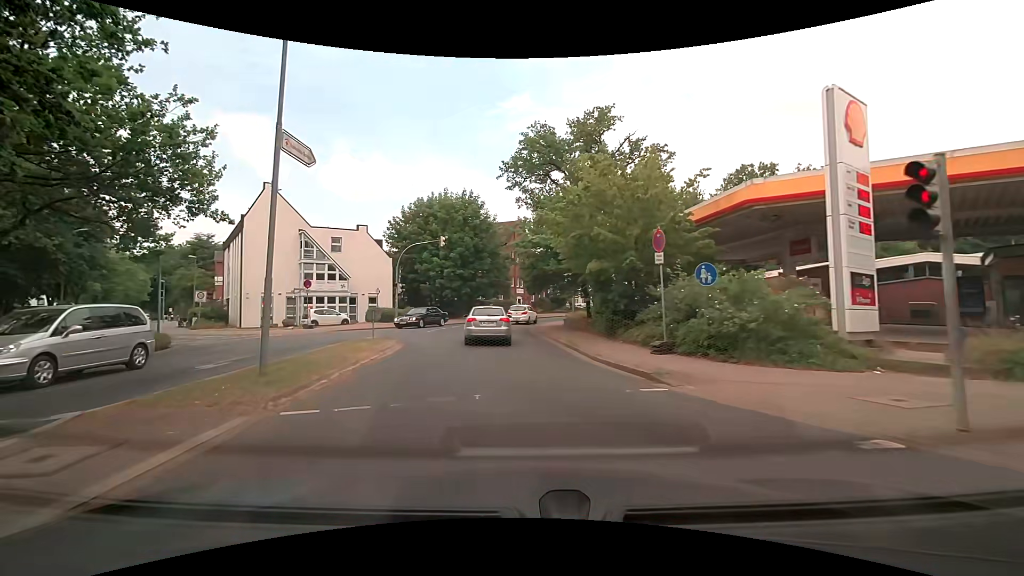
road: tertiary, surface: asphalt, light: Day
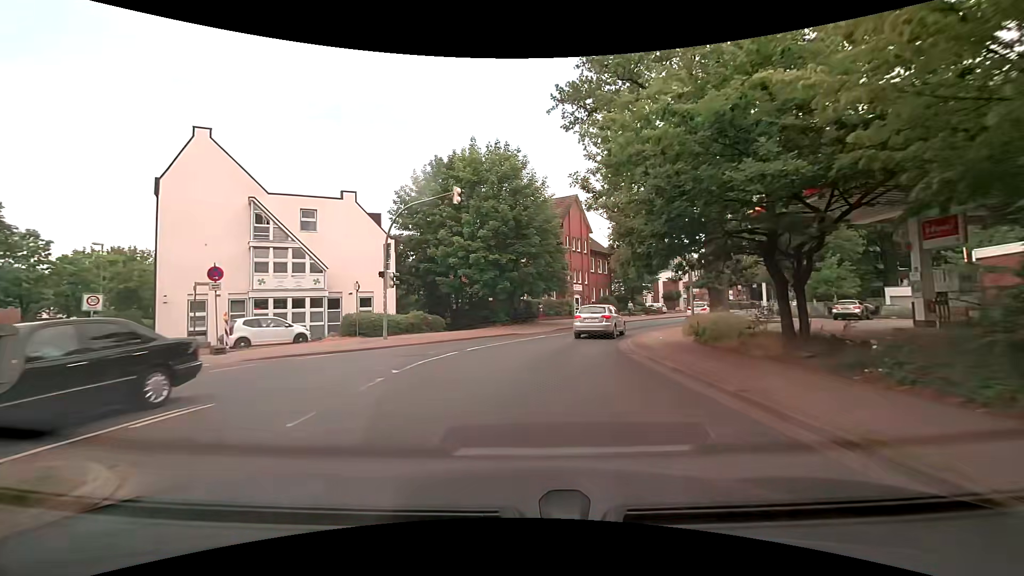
(-1.0, +16.7) m; -5°
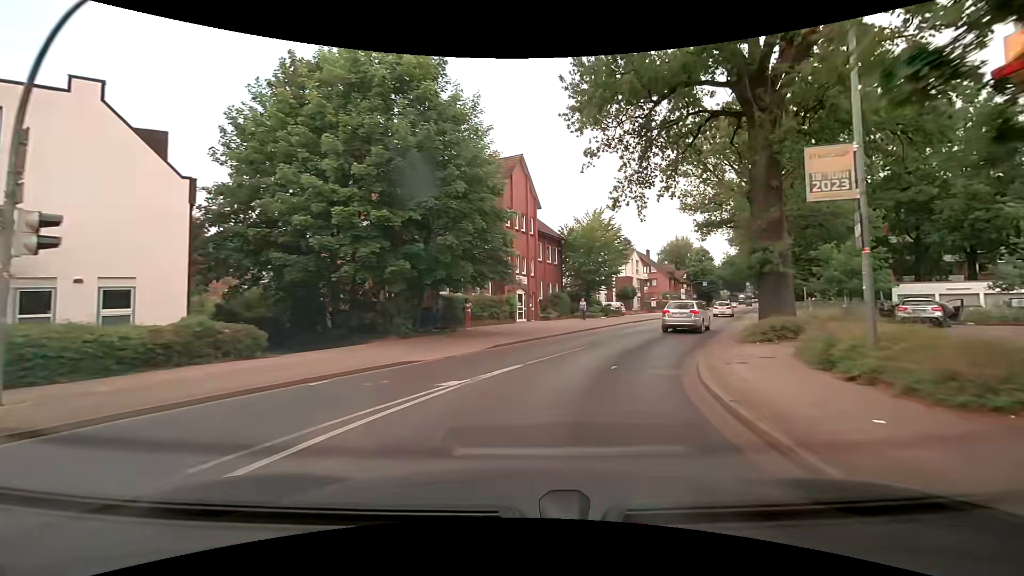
(+0.6, +14.6) m; +7°
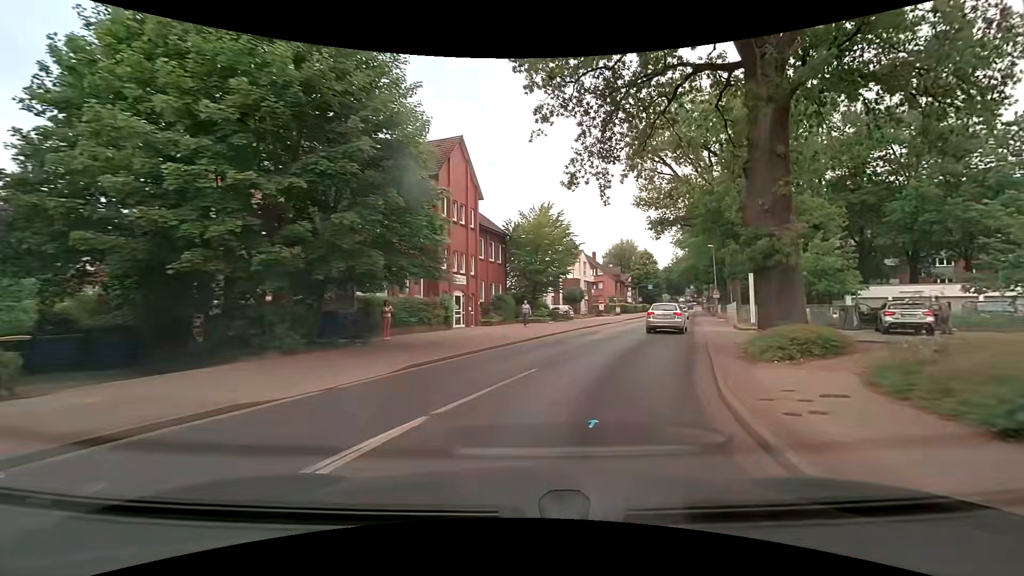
(+0.3, +5.0) m; +6°
